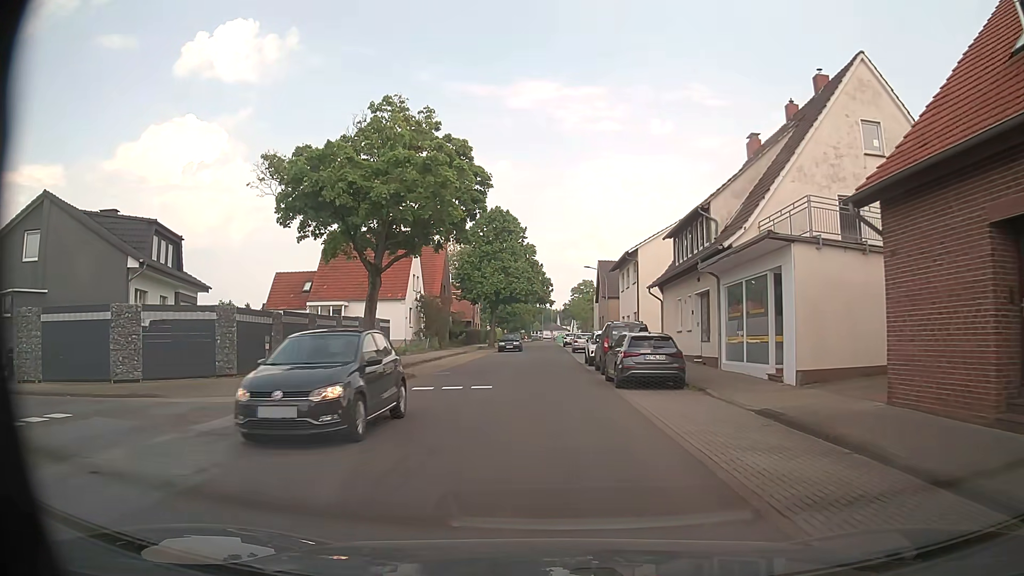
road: tertiary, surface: asphalt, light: Day
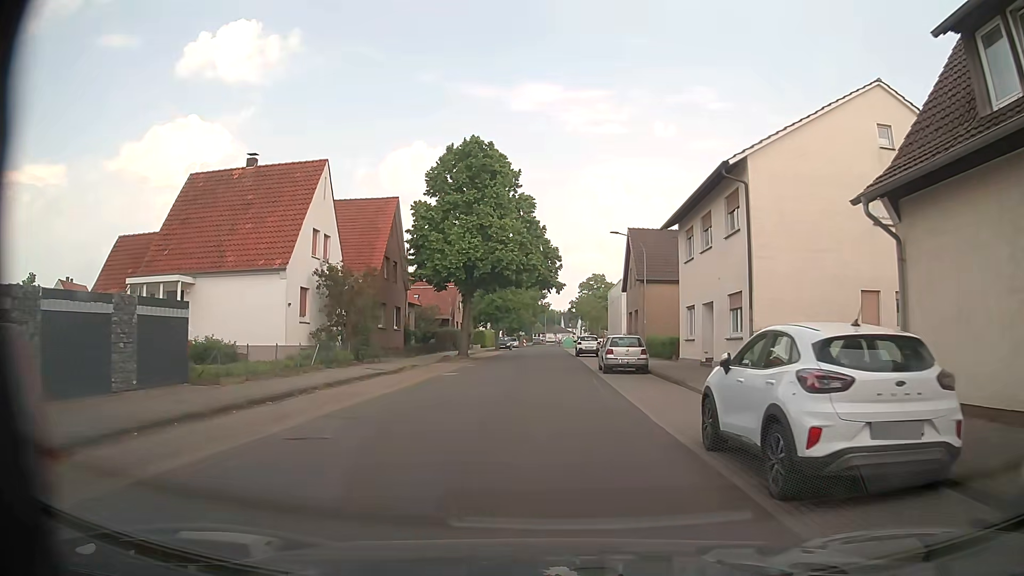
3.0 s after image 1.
(-0.2, +24.0) m; -2°
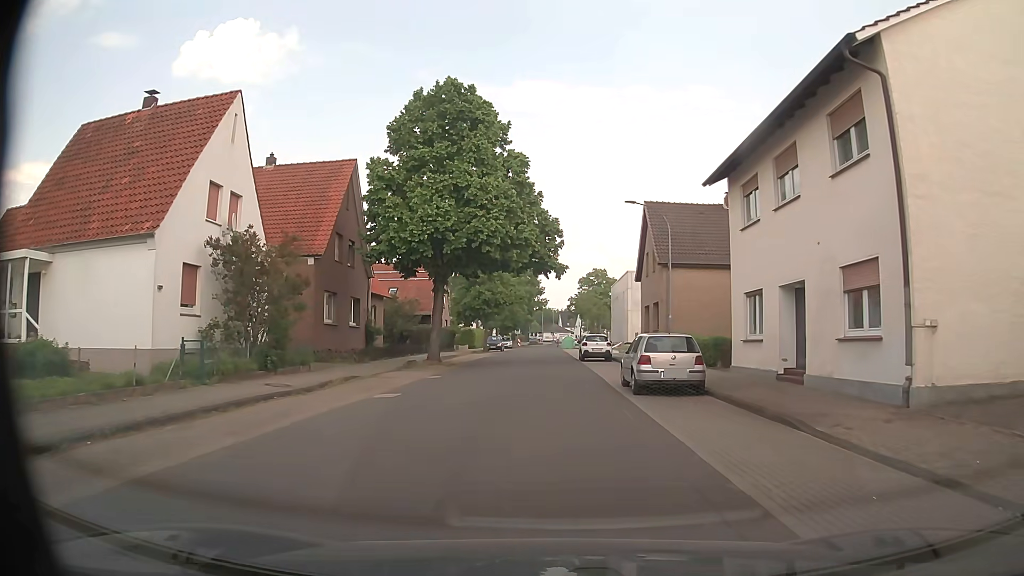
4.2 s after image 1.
(+0.3, +9.6) m; +2°
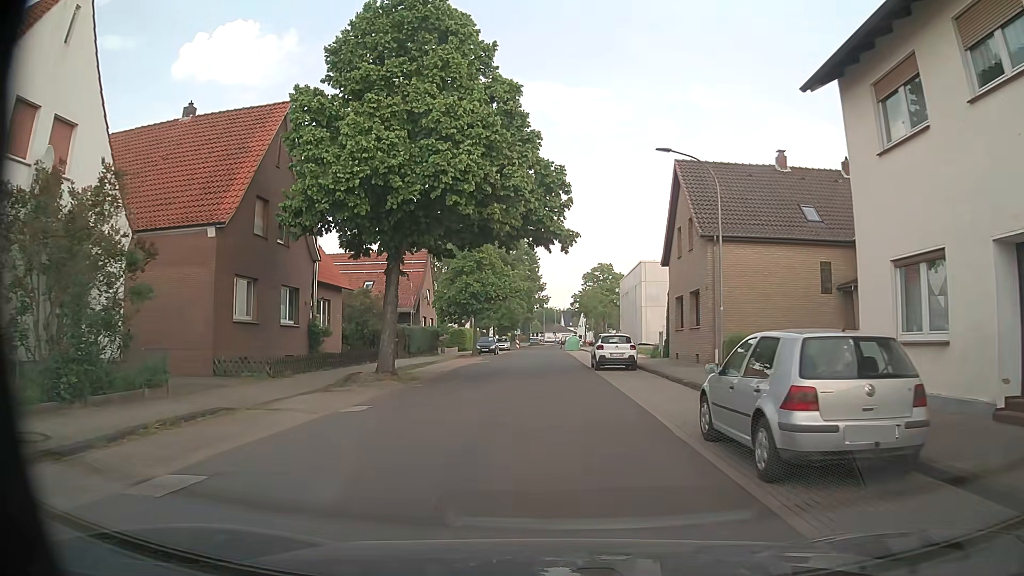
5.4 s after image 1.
(0.0, +9.6) m; 0°
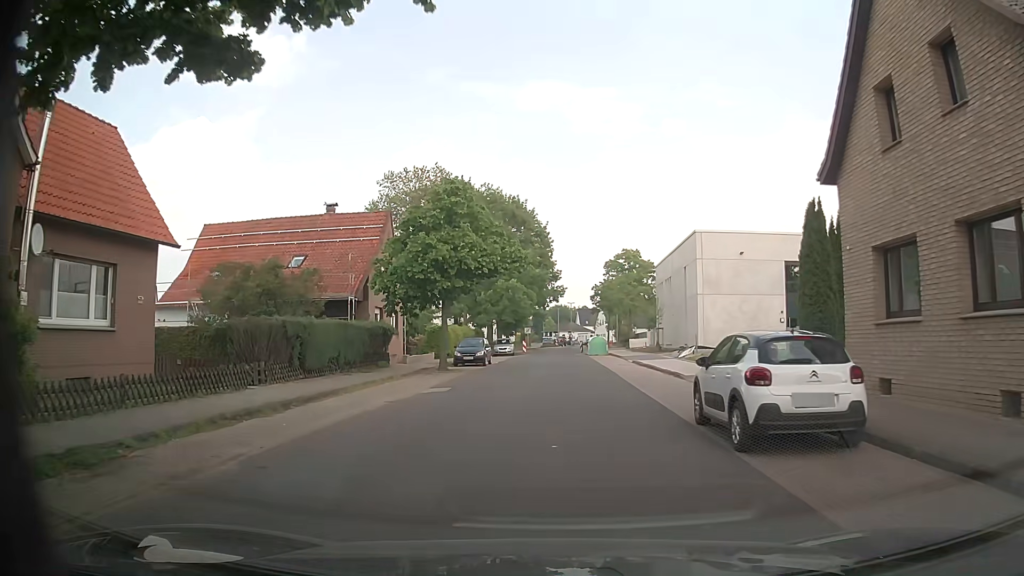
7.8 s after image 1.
(-0.2, +19.1) m; -2°
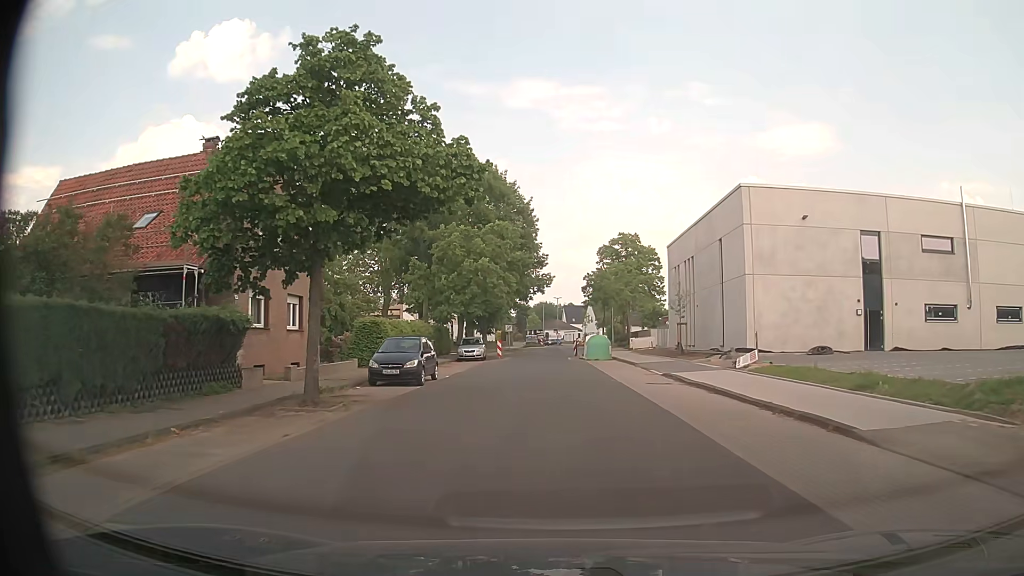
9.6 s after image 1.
(+0.2, +14.4) m; +2°
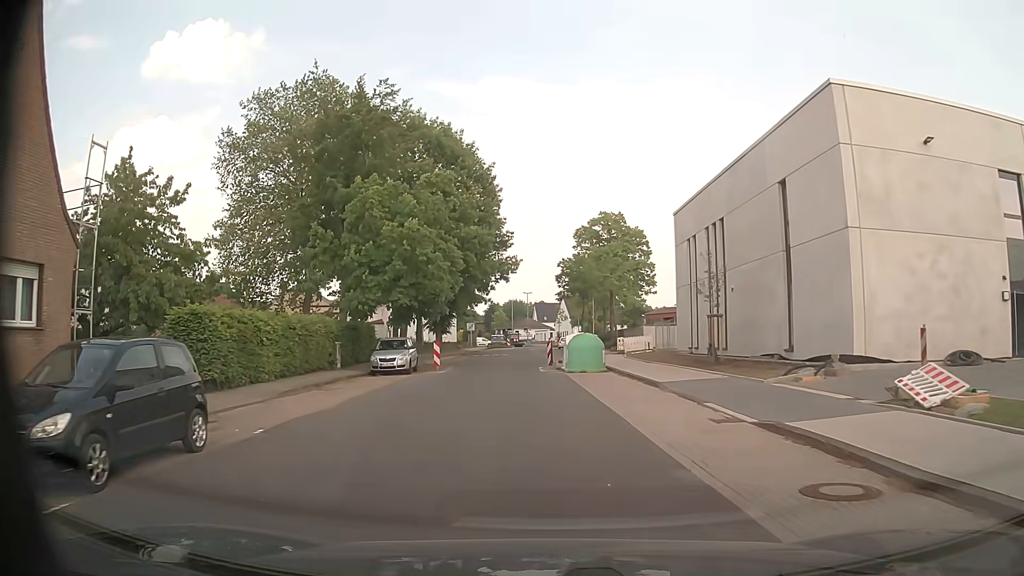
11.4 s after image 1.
(+0.4, +14.5) m; +2°
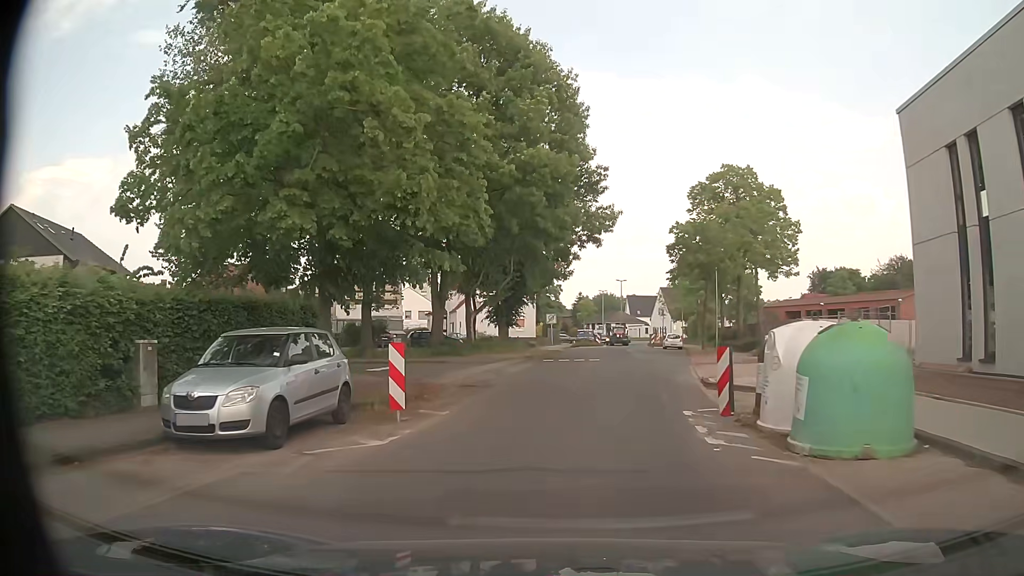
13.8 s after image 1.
(-0.8, +19.3) m; -7°
(0, +10) (+2, +20) (+4, +30) (+6, +39) (+8, +49) (+8, +59) (+8, +69) (+9, +79) (+12, +89) (+14, +98) m
